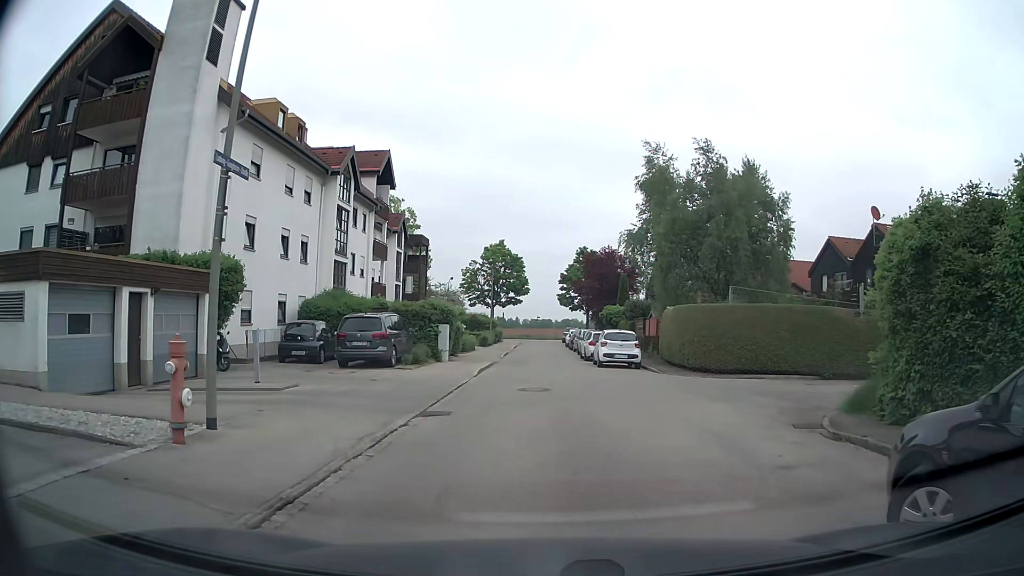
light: Day
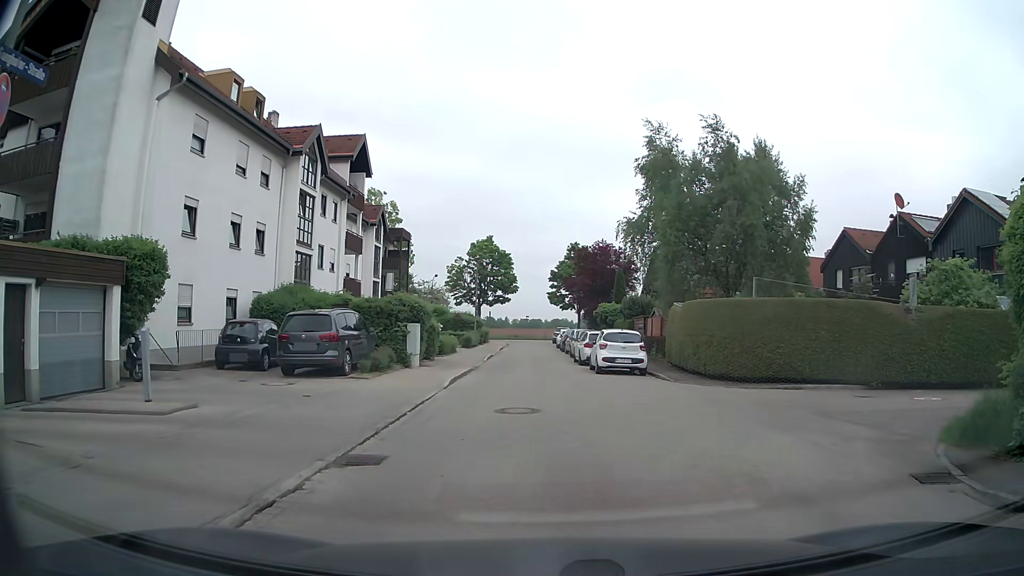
(+0.1, +4.0) m; +1°
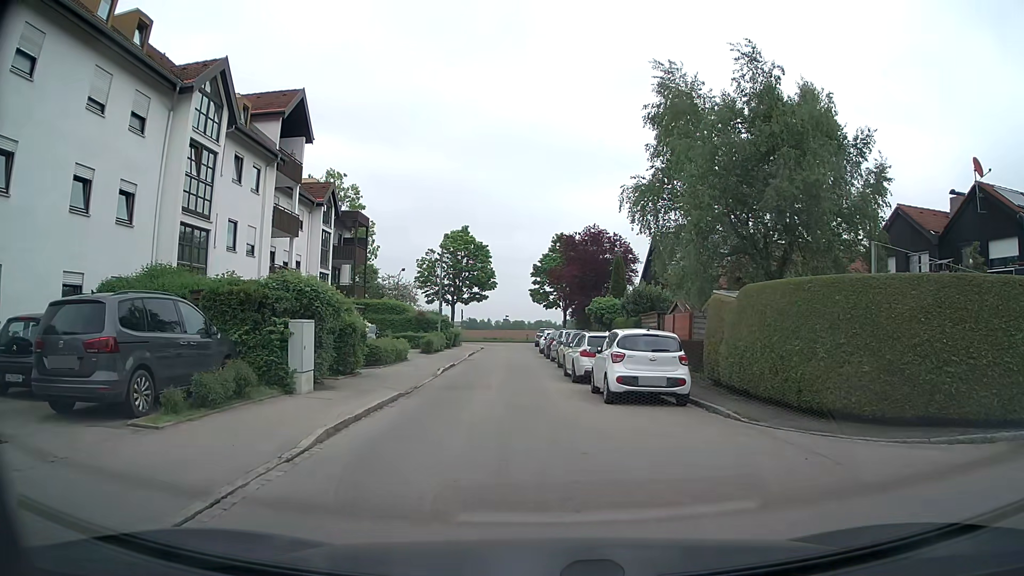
(+0.2, +8.9) m; +2°
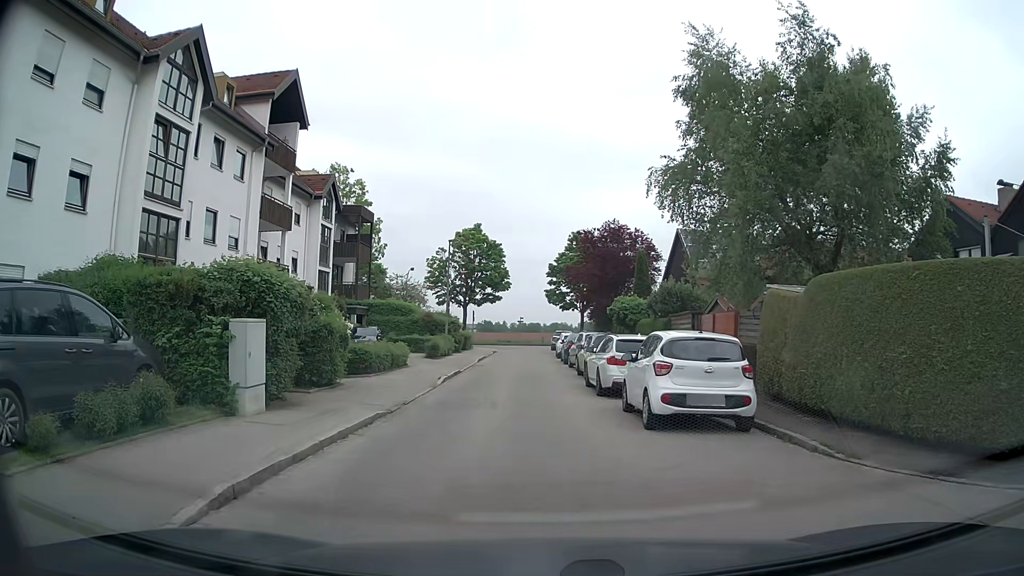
(0.0, +3.2) m; 0°
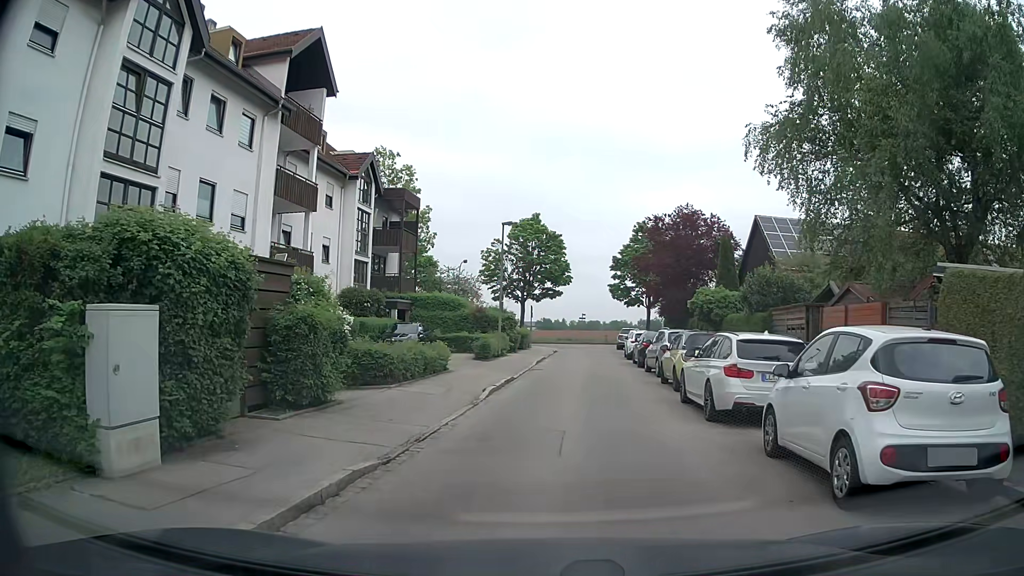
(-0.4, +4.9) m; -6°
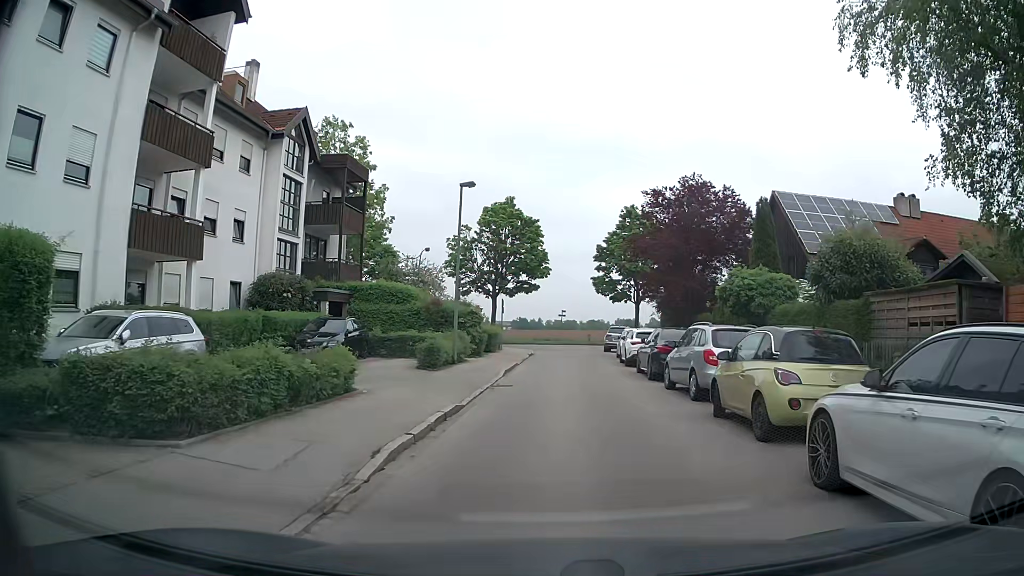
(+0.1, +8.0) m; +1°
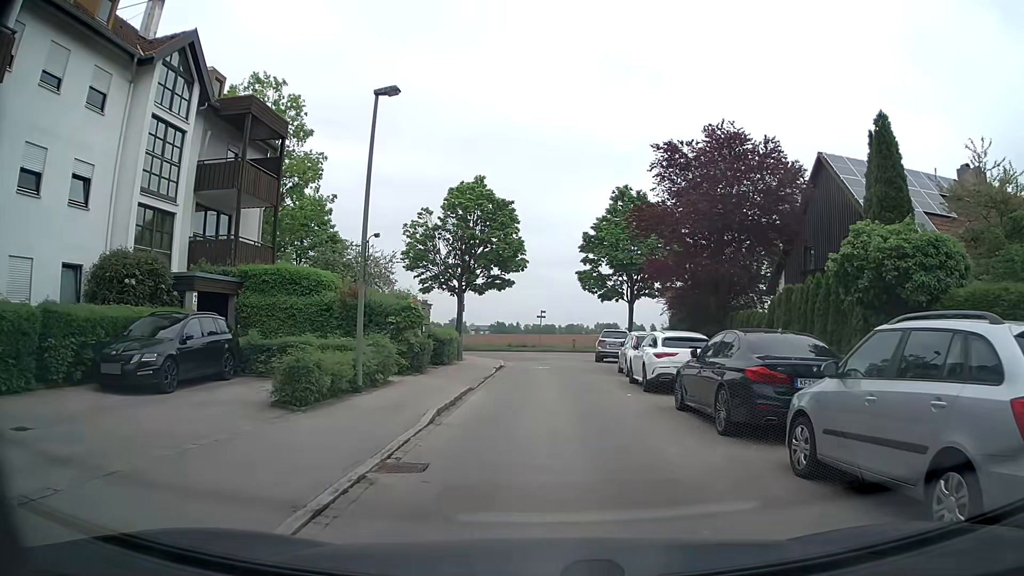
(+0.2, +9.5) m; +4°
